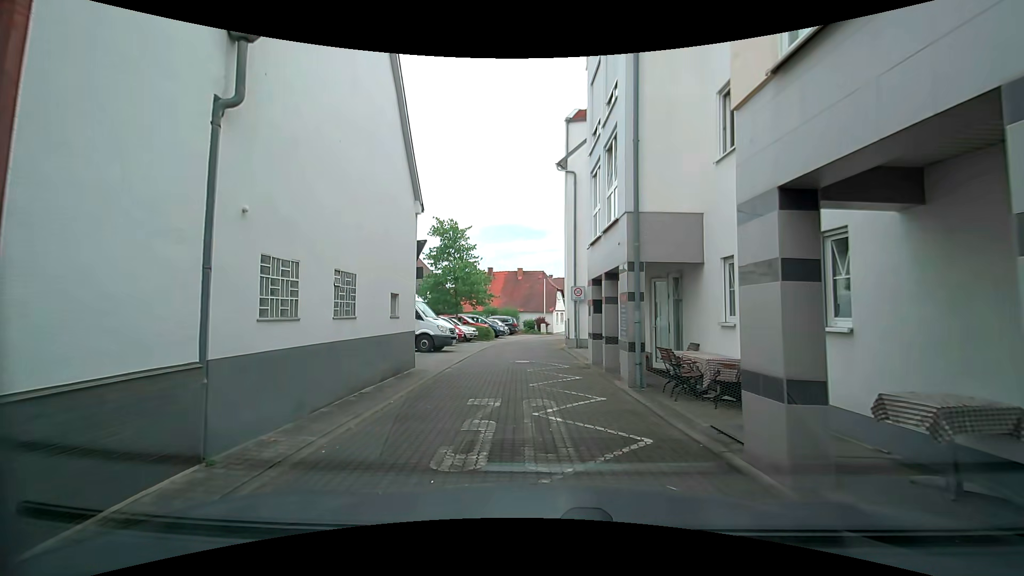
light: Day
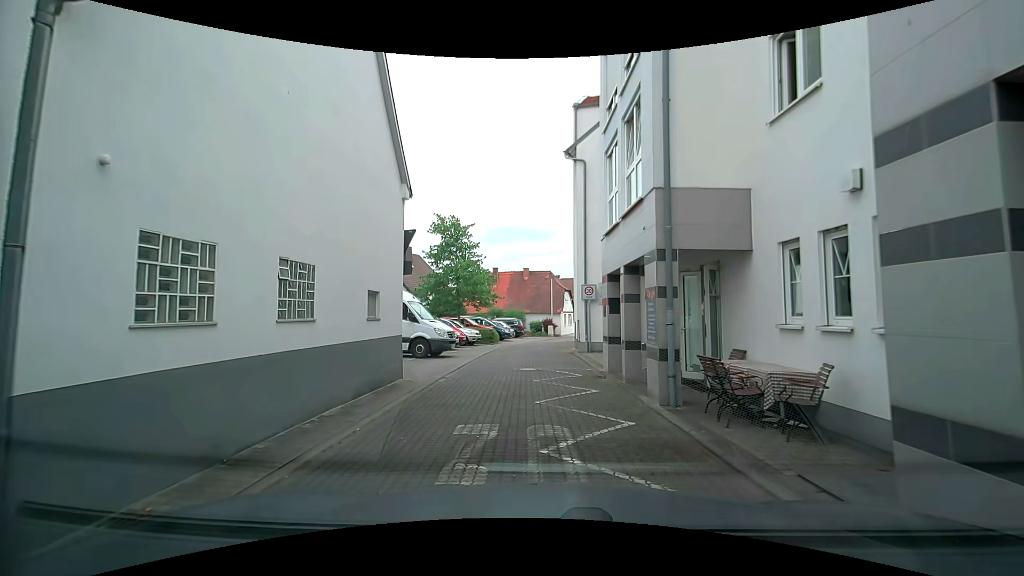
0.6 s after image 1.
(0.0, +2.0) m; +1°
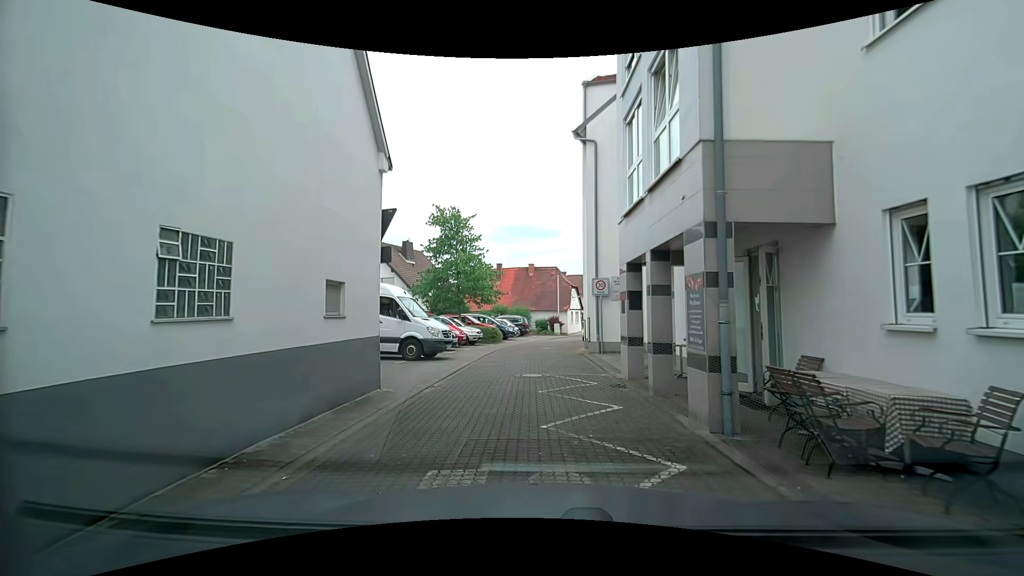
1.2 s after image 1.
(0.0, +2.1) m; -2°
